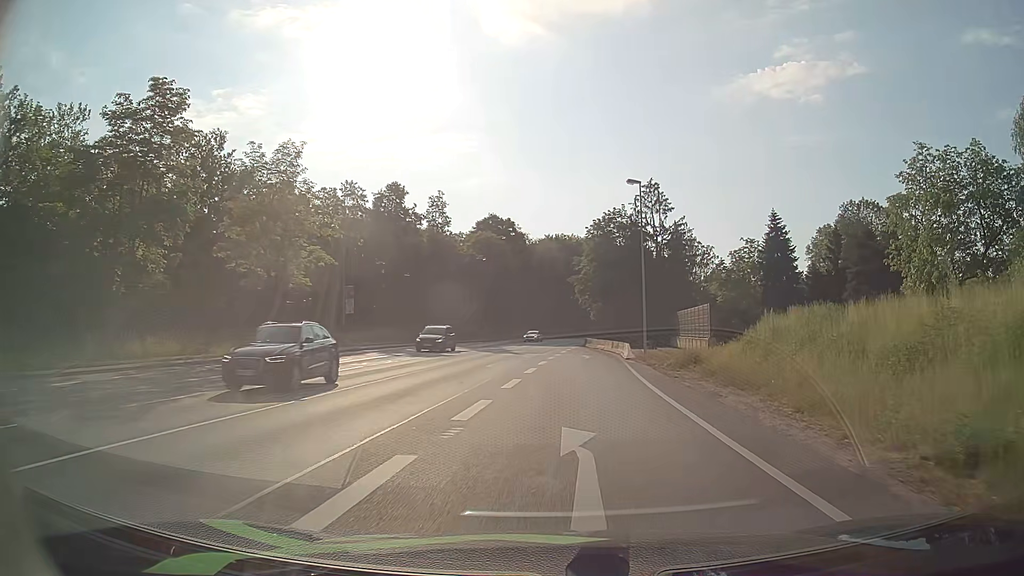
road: primary_link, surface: asphalt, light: Day
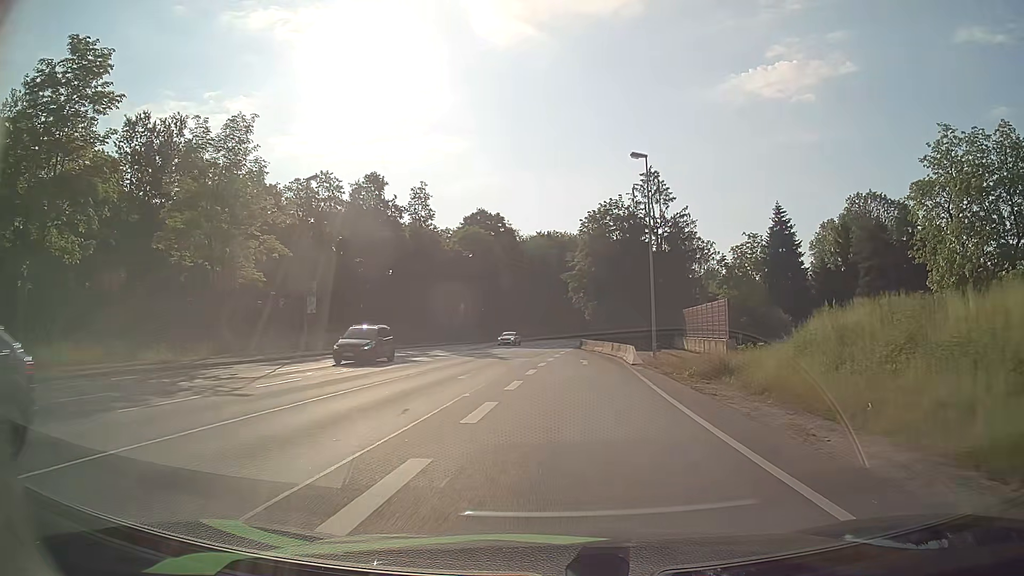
(+0.1, +6.1) m; +1°
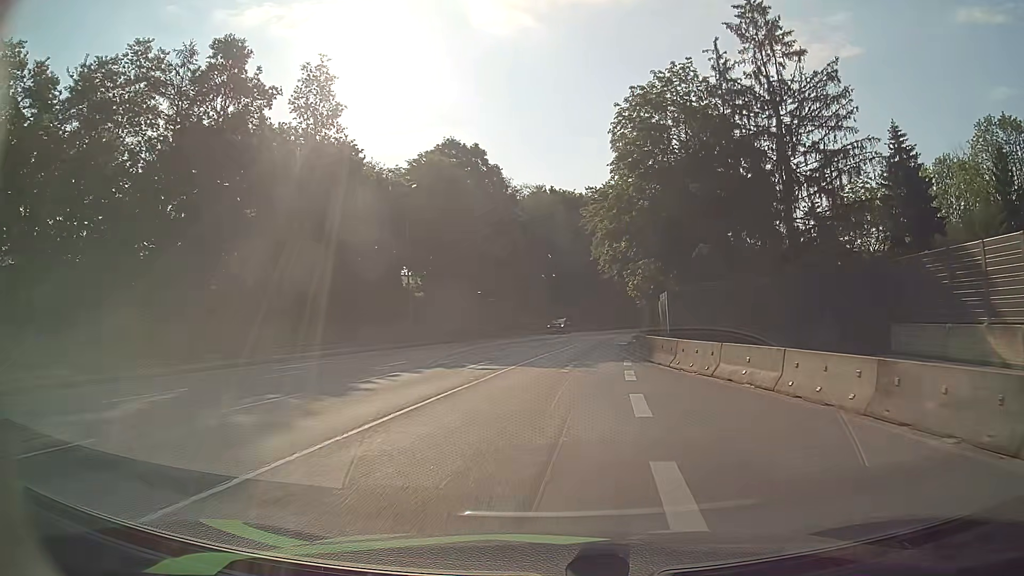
(-0.4, +37.3) m; -1°
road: primary
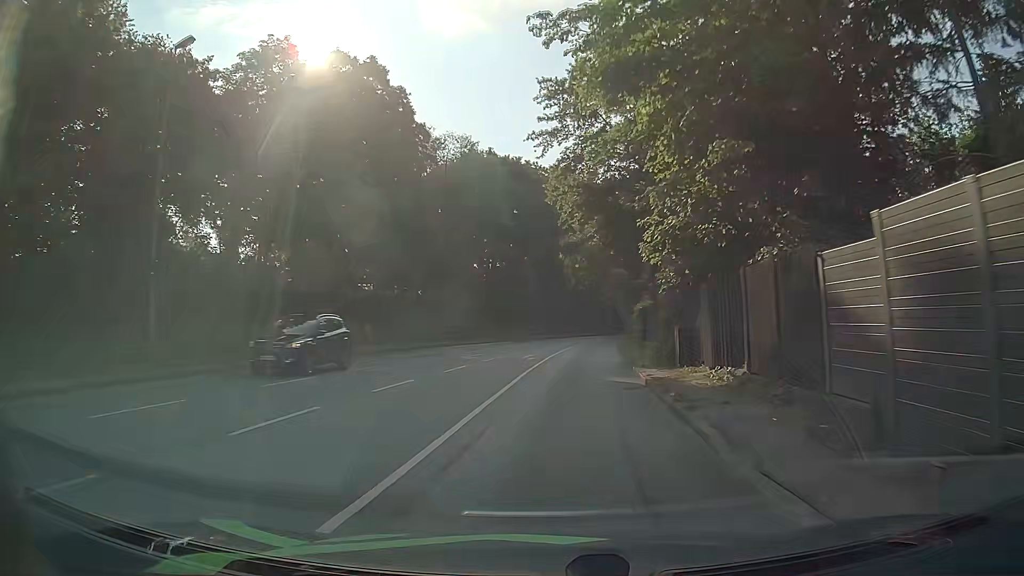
(+1.1, +25.0) m; +5°
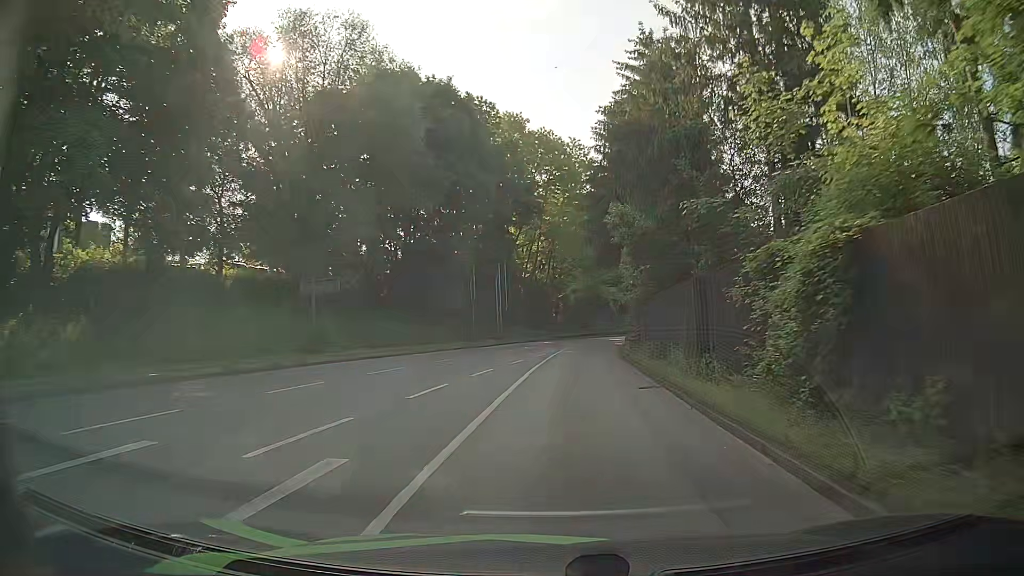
(+0.8, +25.5) m; +4°
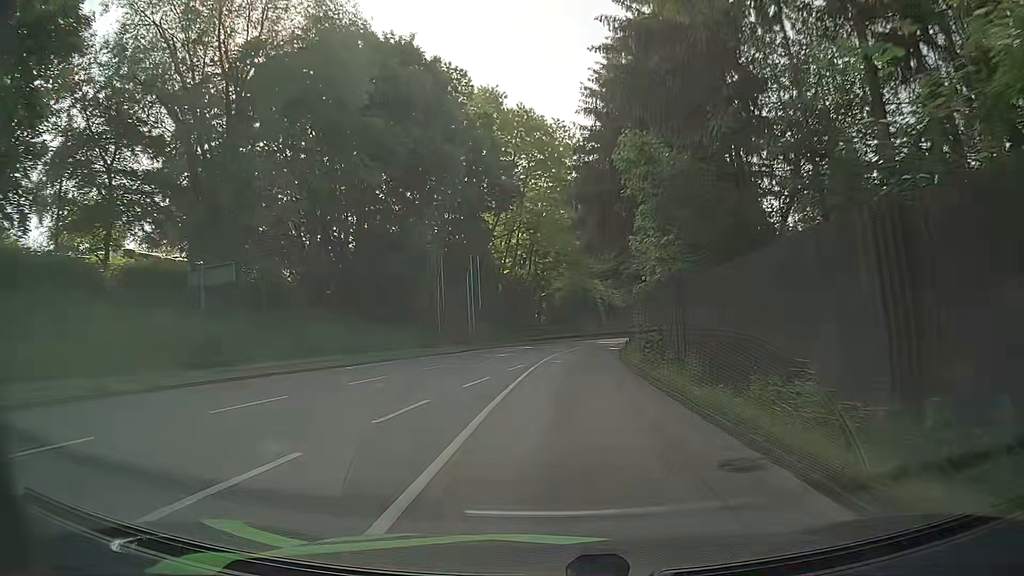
(+0.2, +8.6) m; +2°
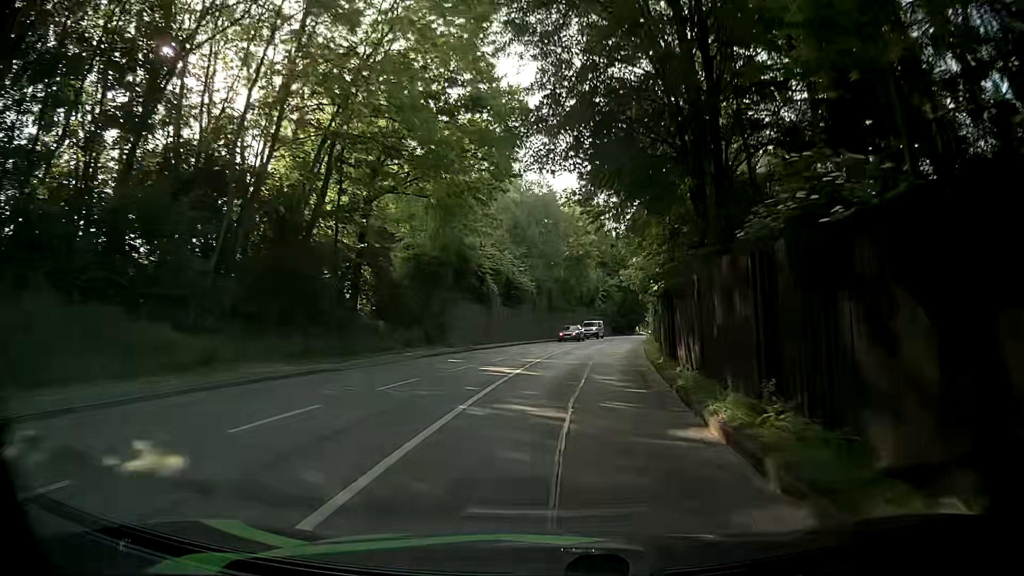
(+2.4, +43.7) m; +9°
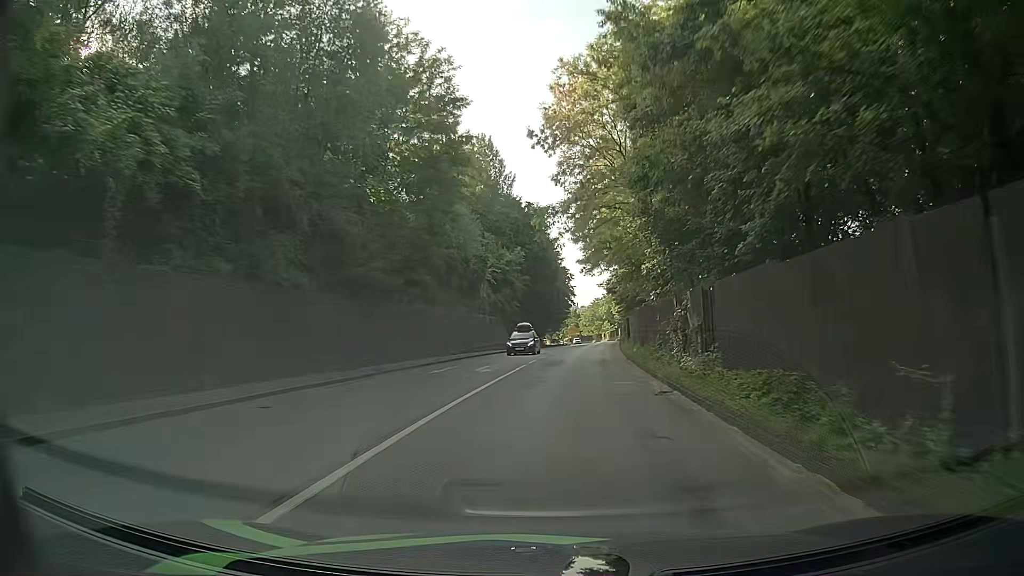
(+3.3, +45.8) m; +8°
(0, +10) (+1, +20) (+1, +30) (+2, +40) (+3, +50) (+4, +60) (+5, +70) (+6, +80) (+8, +90) (+9, +100) m
